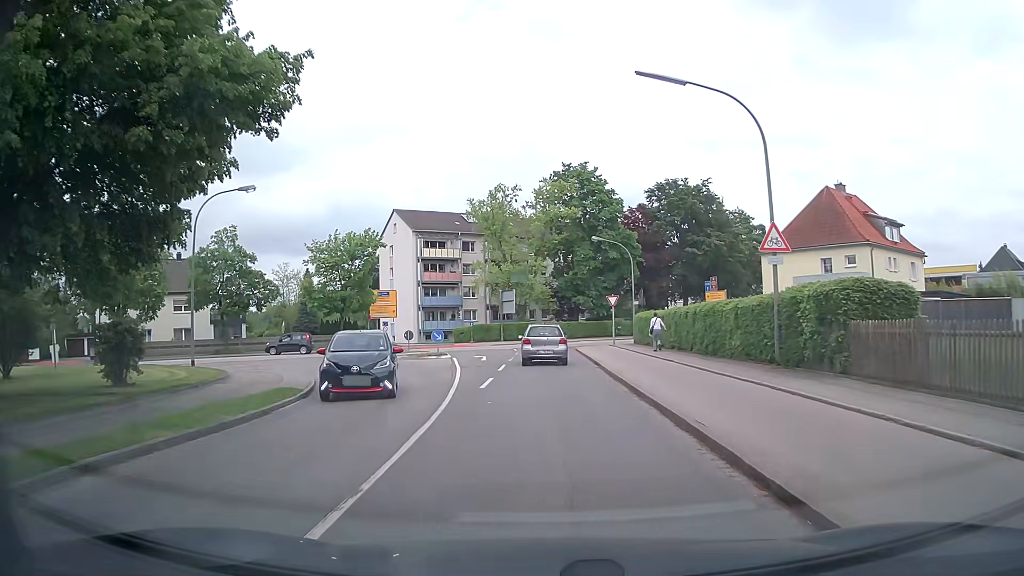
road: tertiary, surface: asphalt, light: Day
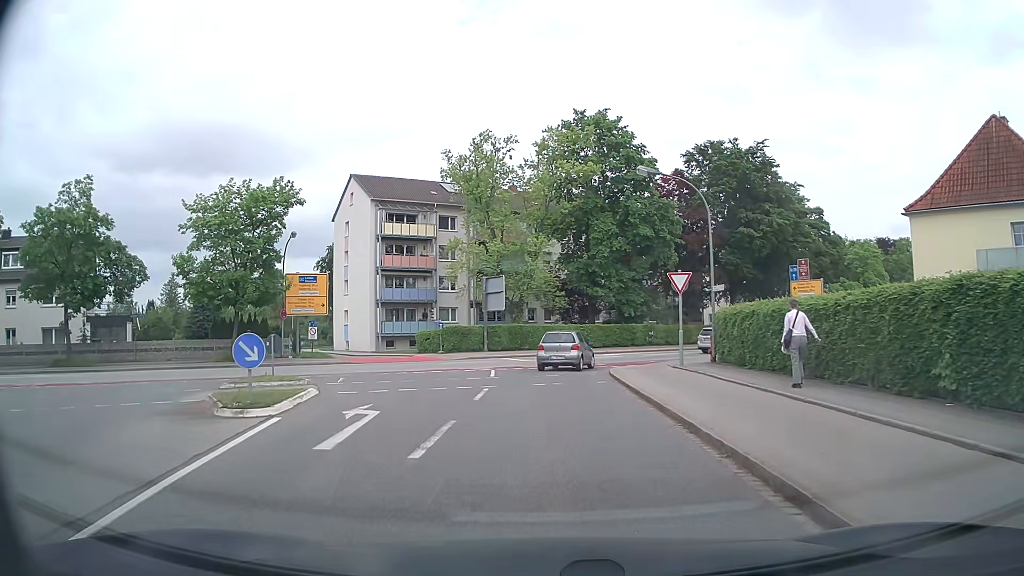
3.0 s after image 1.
(-0.2, +20.9) m; 0°
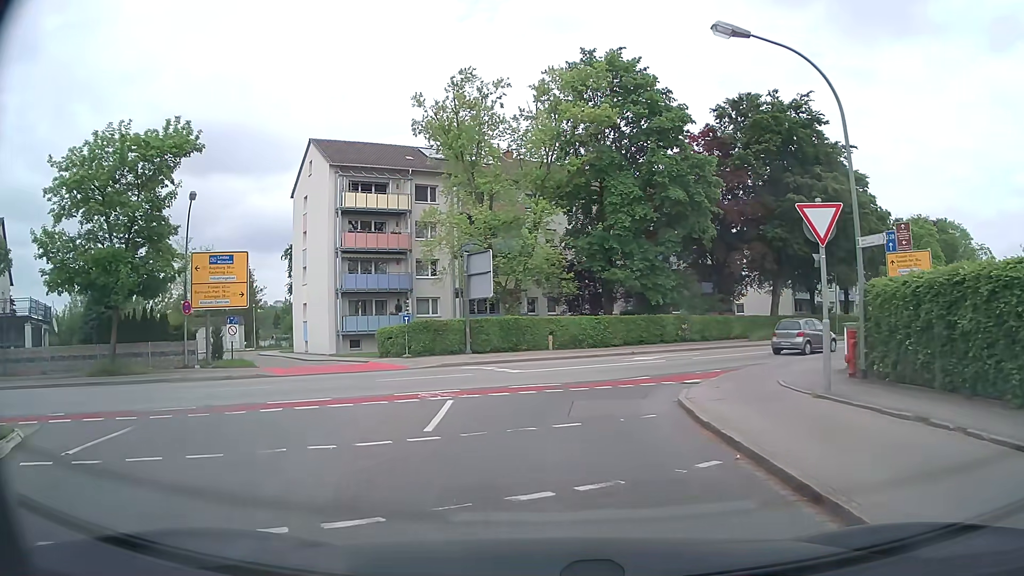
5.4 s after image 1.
(0.0, +11.8) m; -1°
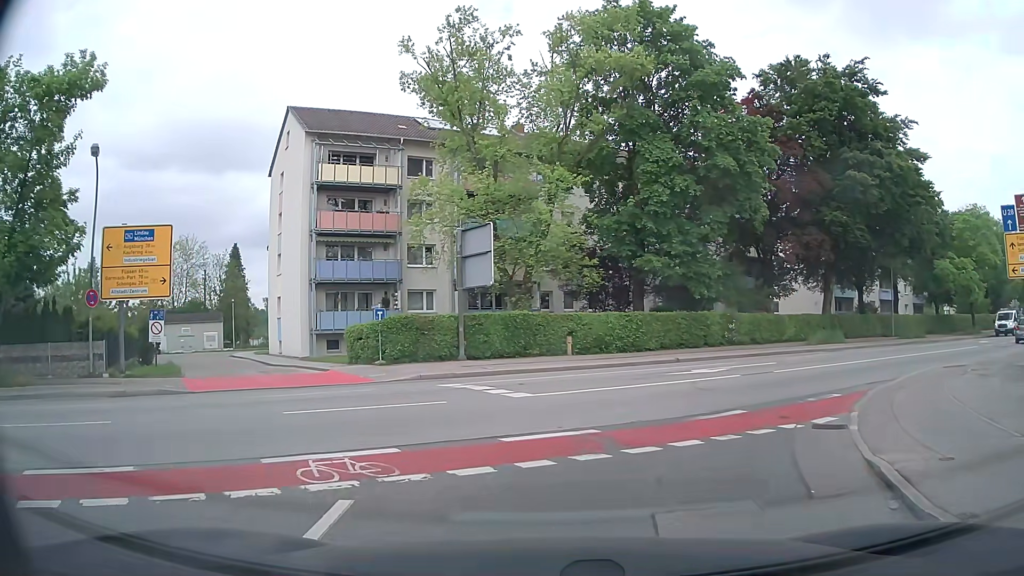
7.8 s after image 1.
(0.0, +7.9) m; 0°
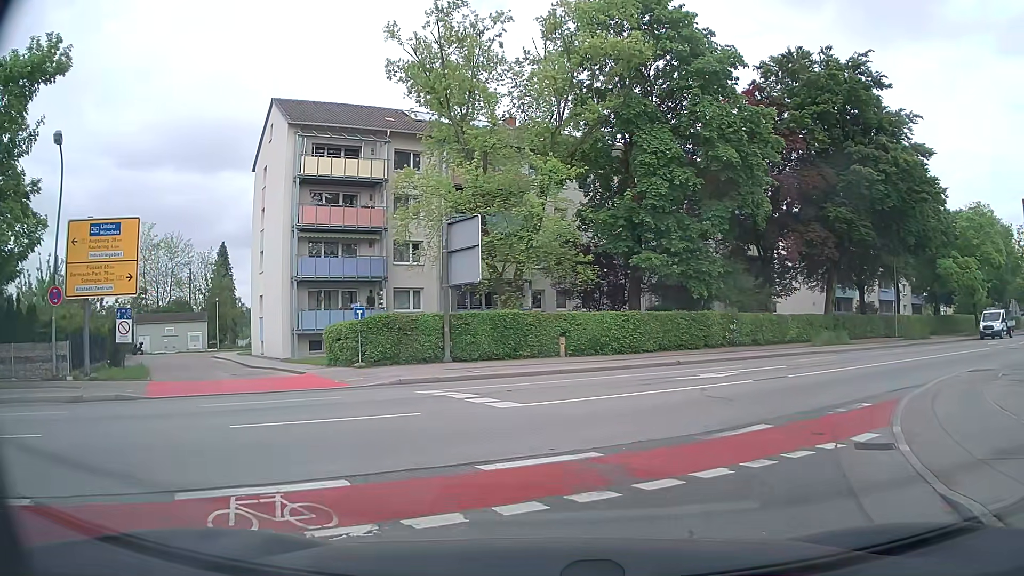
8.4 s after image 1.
(0.0, +1.7) m; +1°
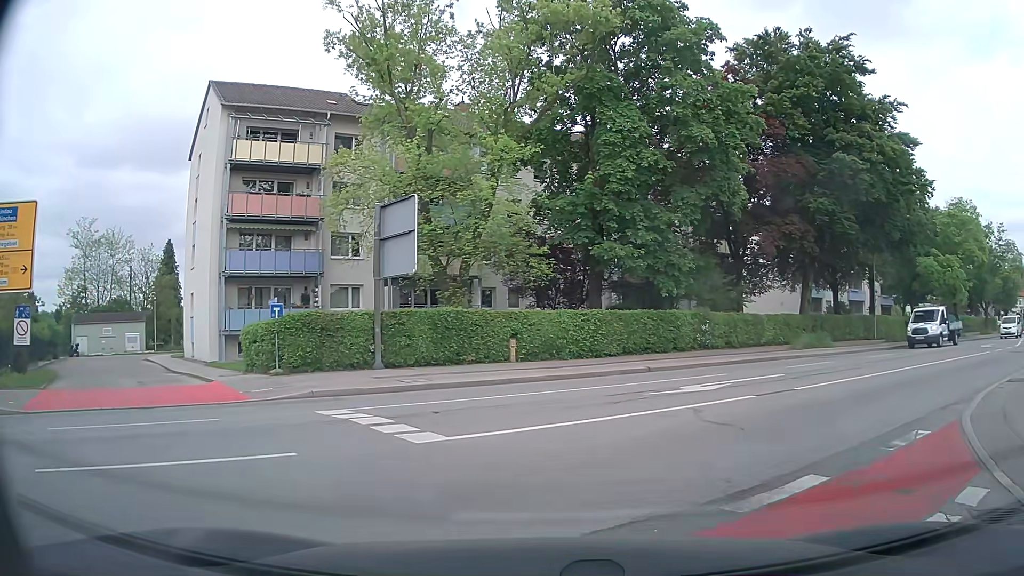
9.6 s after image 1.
(0.0, +3.5) m; +3°
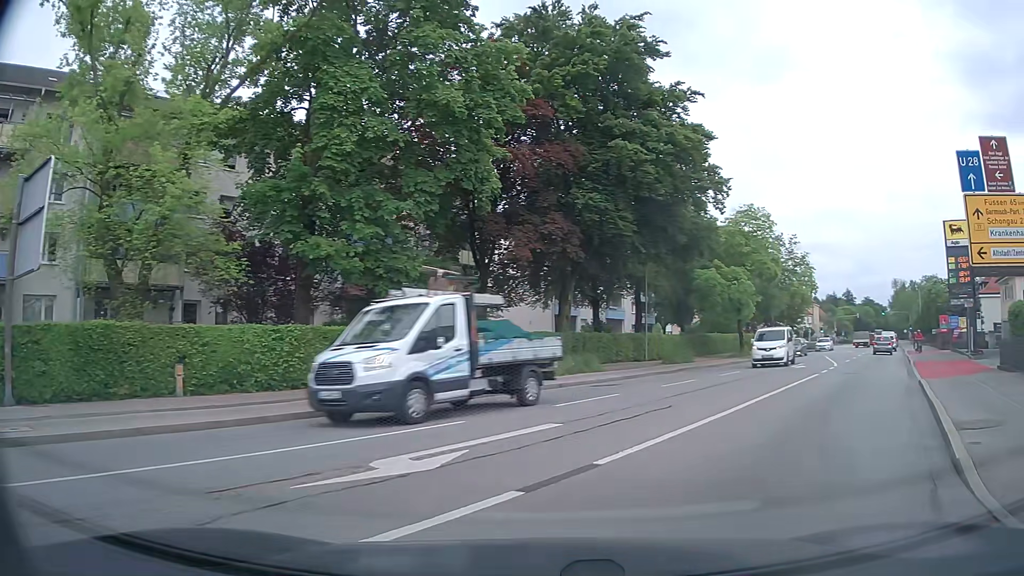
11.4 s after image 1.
(+1.0, +6.5) m; +20°
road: secondary
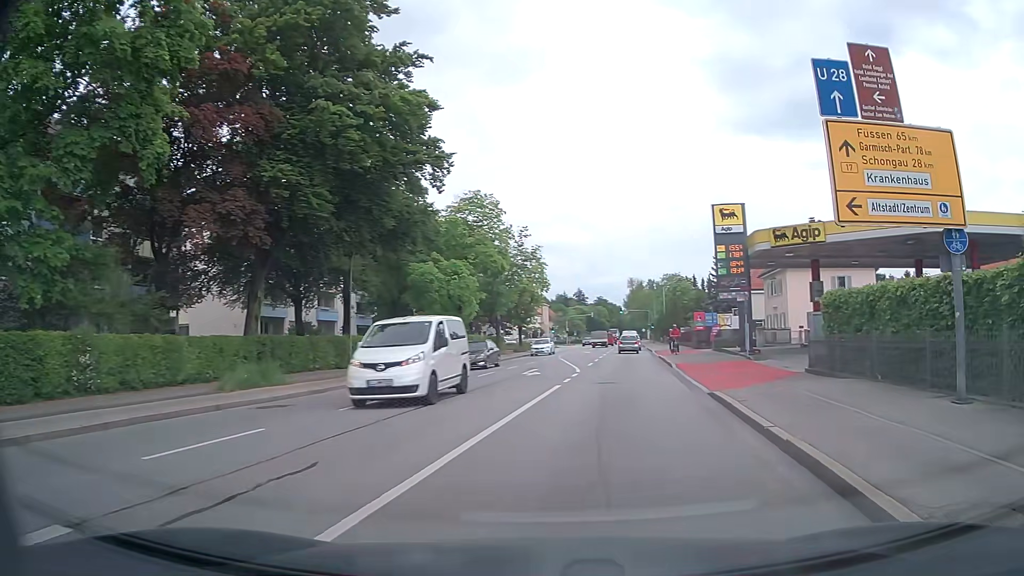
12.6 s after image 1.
(+1.2, +5.6) m; +23°
(+1, +10) (+3, +20) (+5, +30) (+6, +40) (+8, +49) (+9, +59) (+11, +69) (+13, +79) (+14, +89) (+16, +99) m
